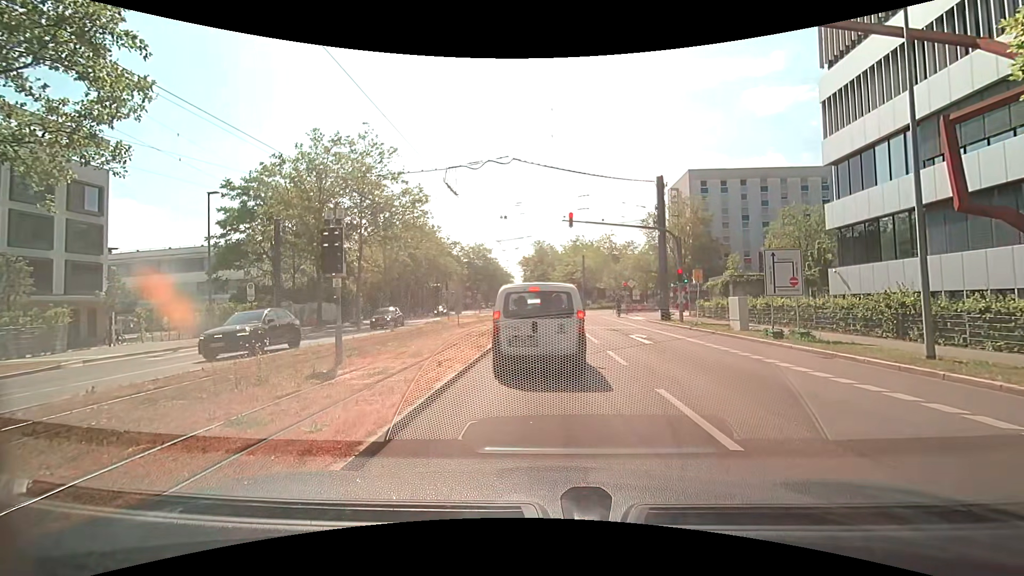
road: secondary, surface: asphalt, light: Day
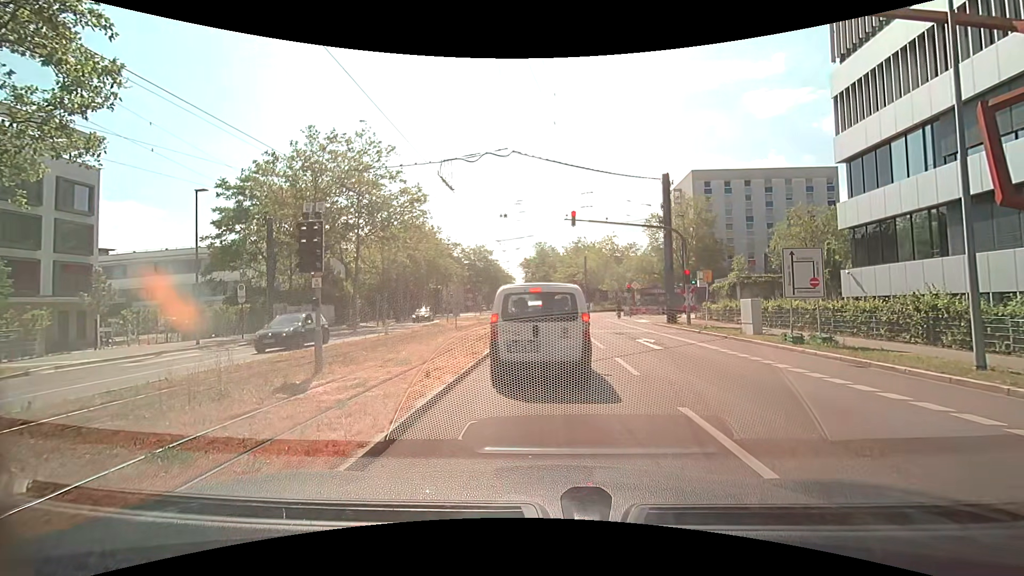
(0.0, +1.1) m; 0°
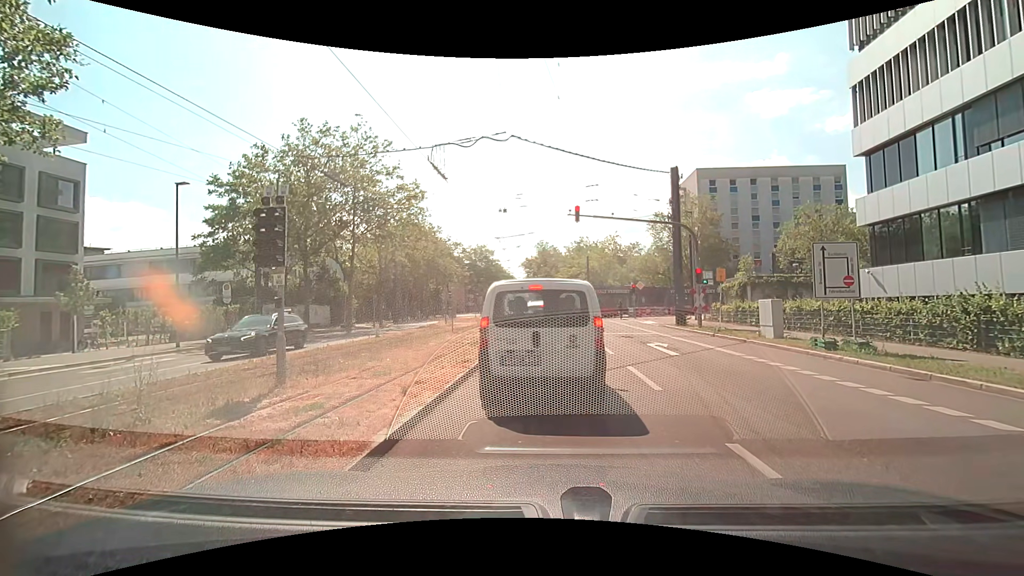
(0.0, +1.6) m; 0°
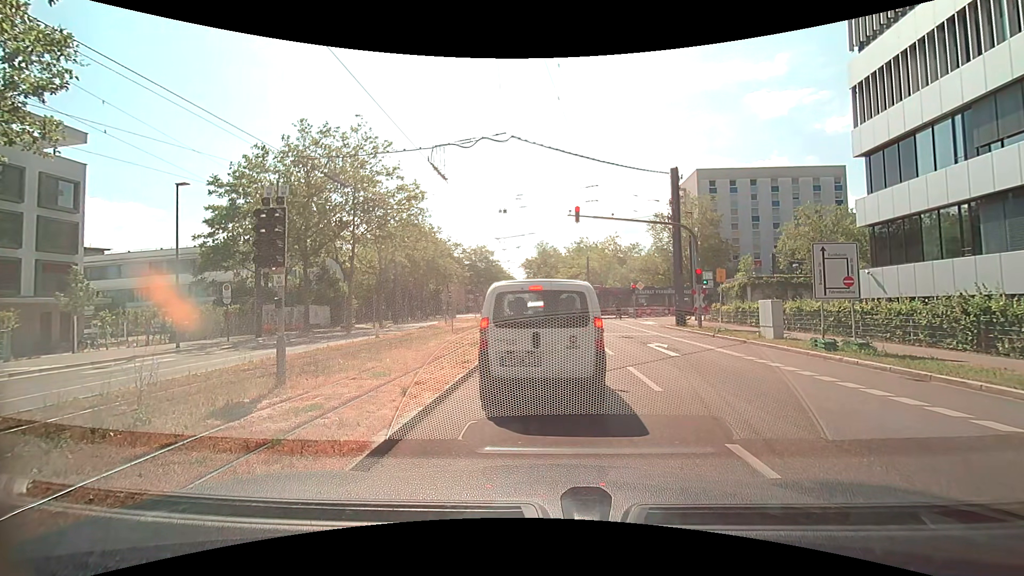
(0.0, +0.1) m; 0°
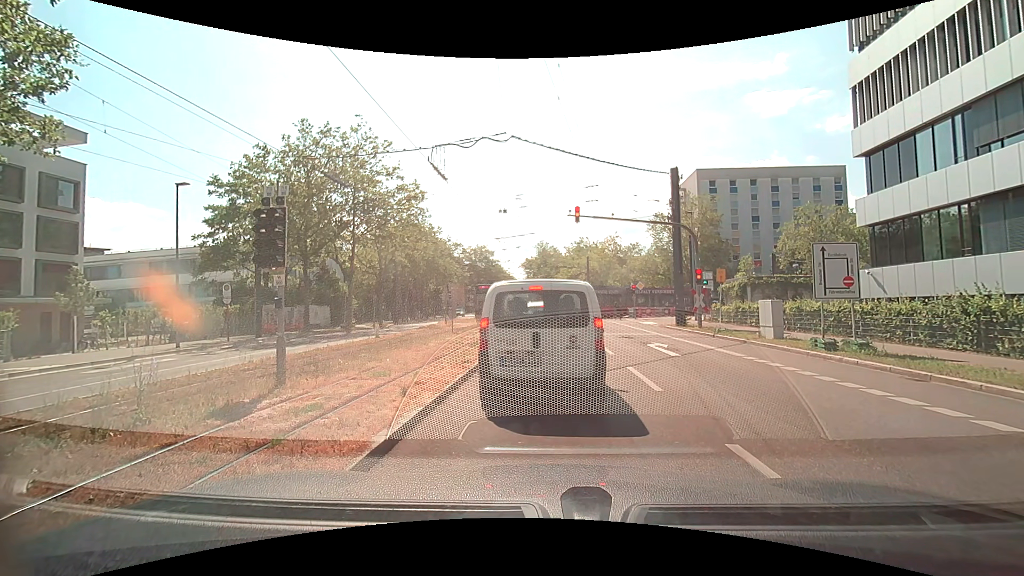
(0.0, 0.0) m; 0°
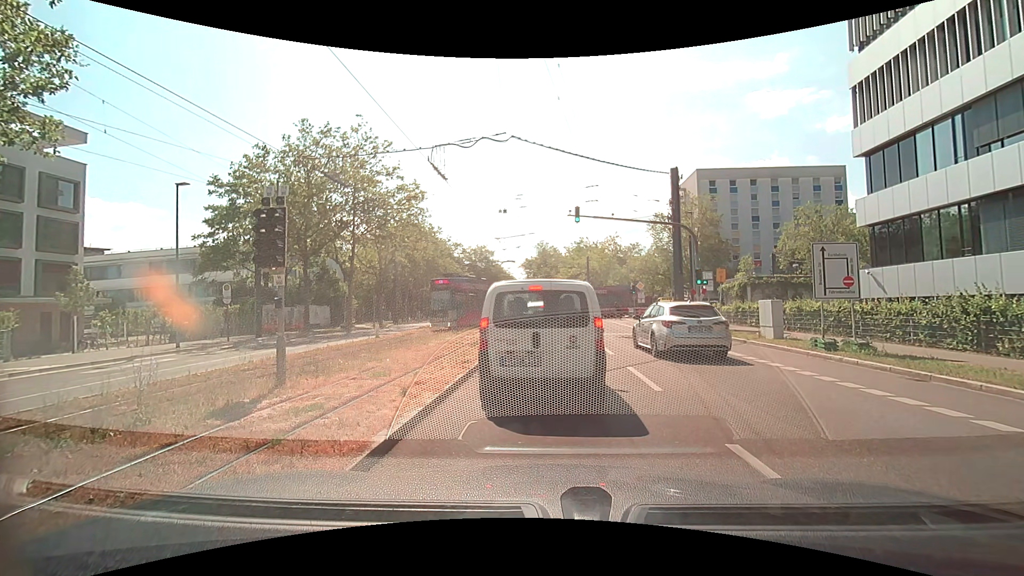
(0.0, 0.0) m; 0°
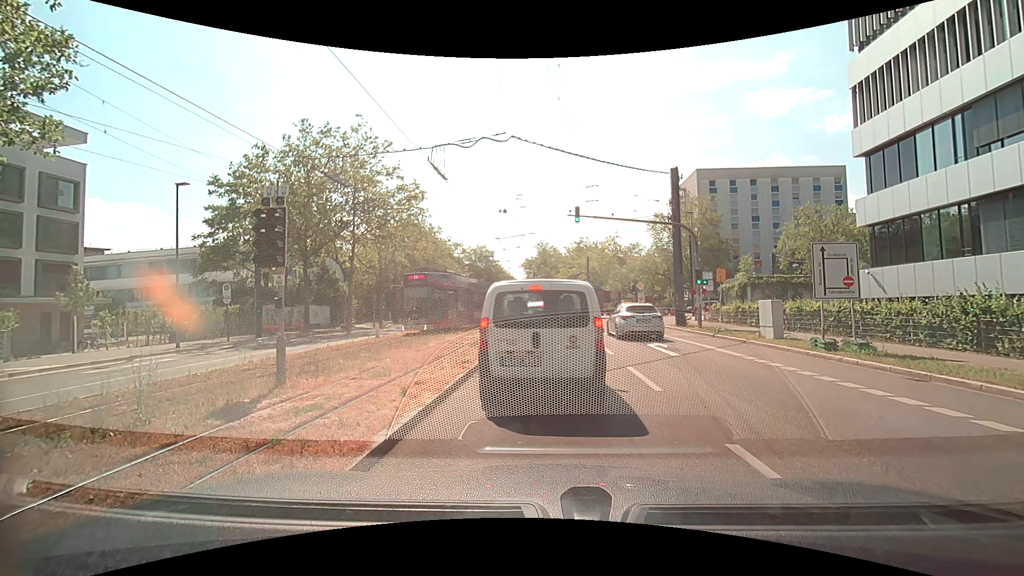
(0.0, 0.0) m; 0°
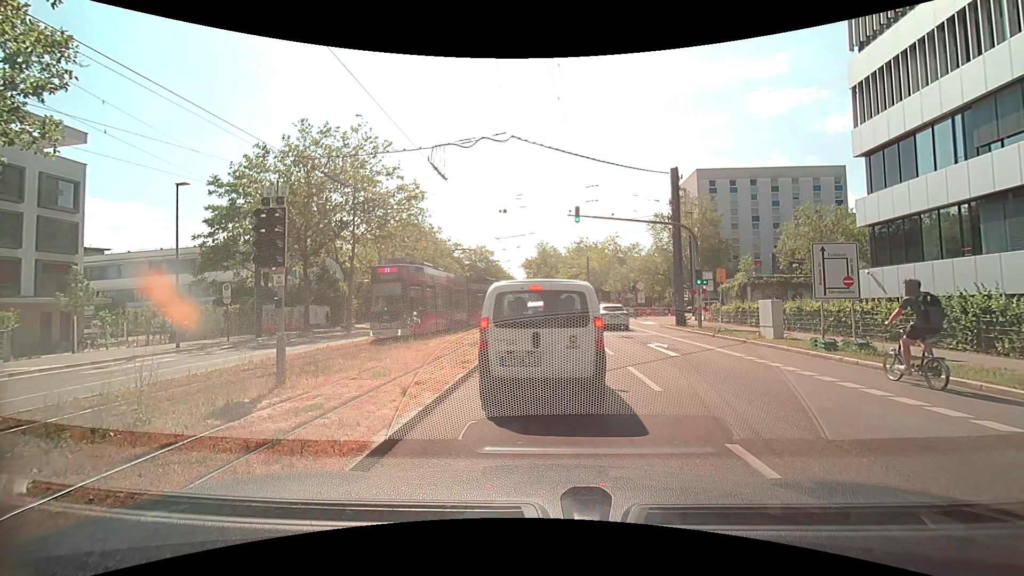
(0.0, 0.0) m; 0°
